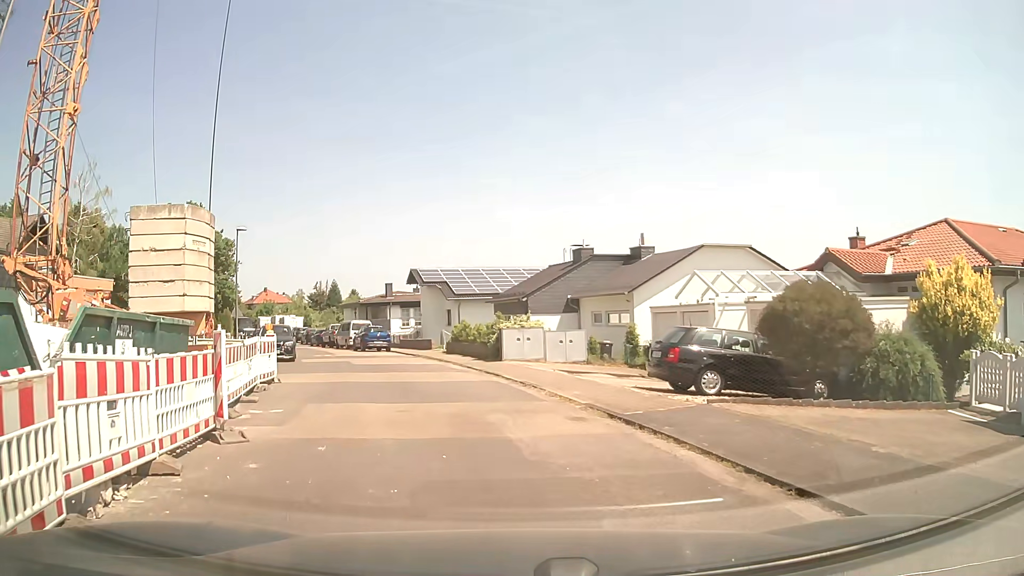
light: Day
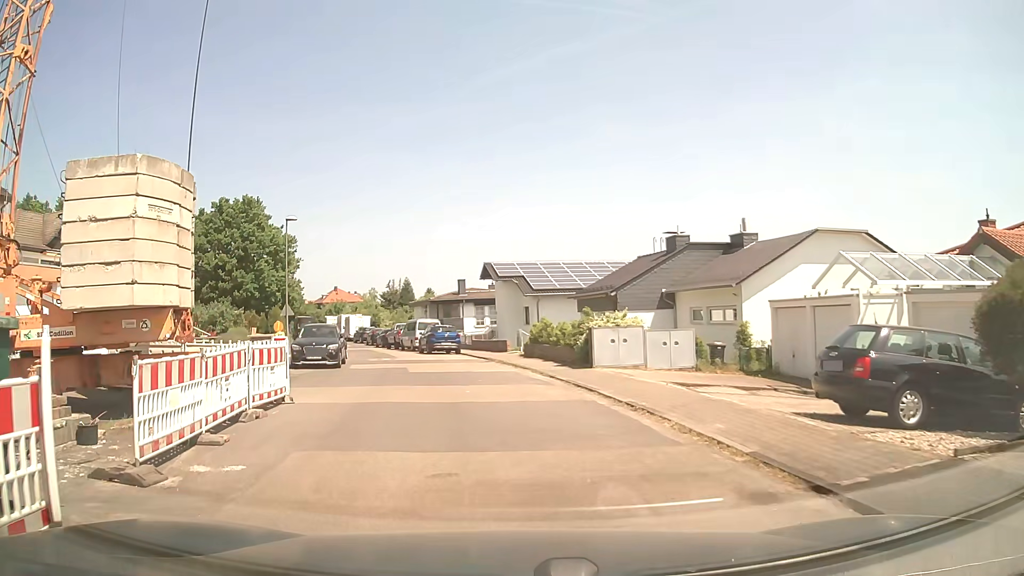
(-0.2, +4.8) m; -6°
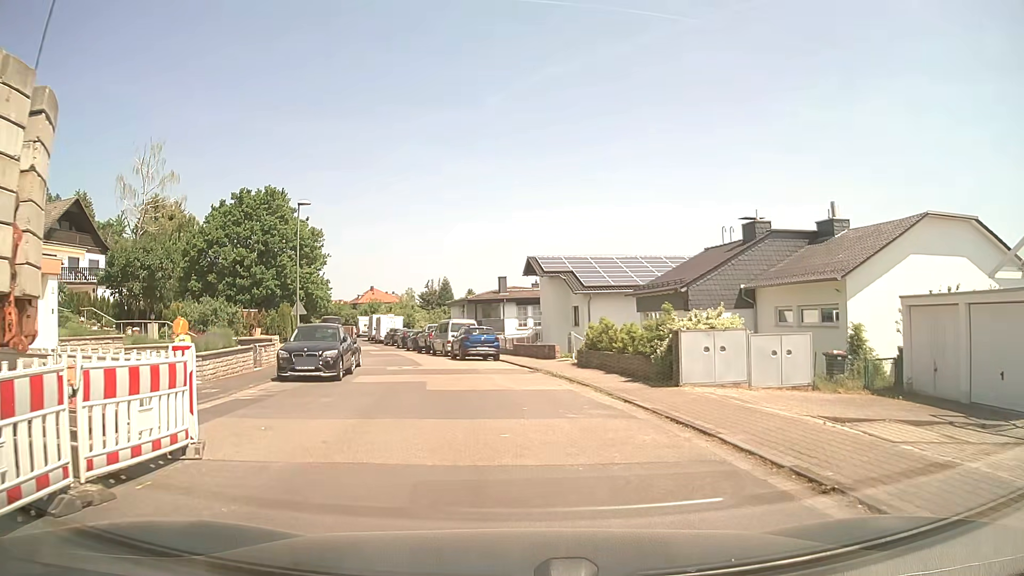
(-0.3, +5.6) m; -3°
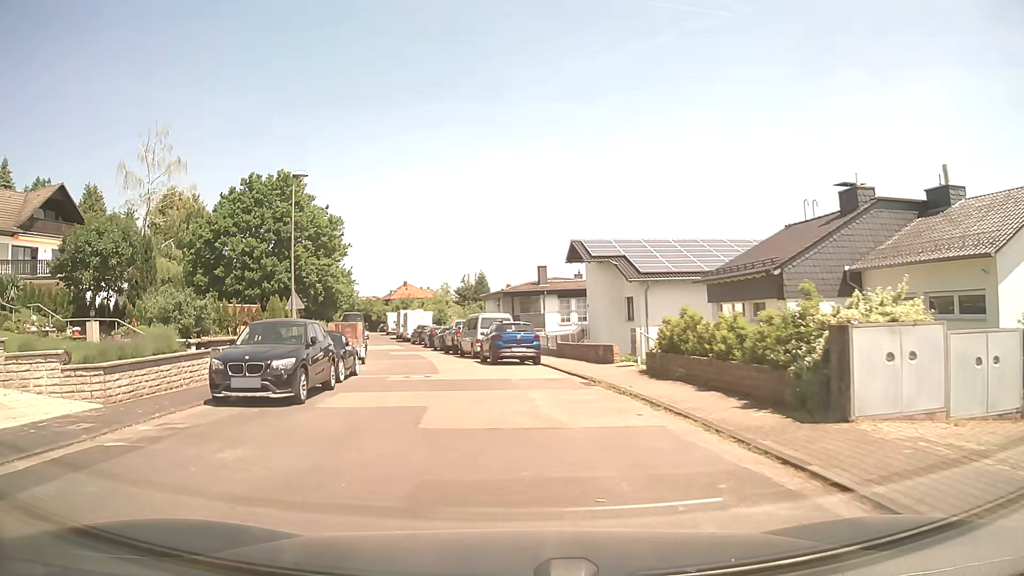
(-0.2, +6.3) m; -3°
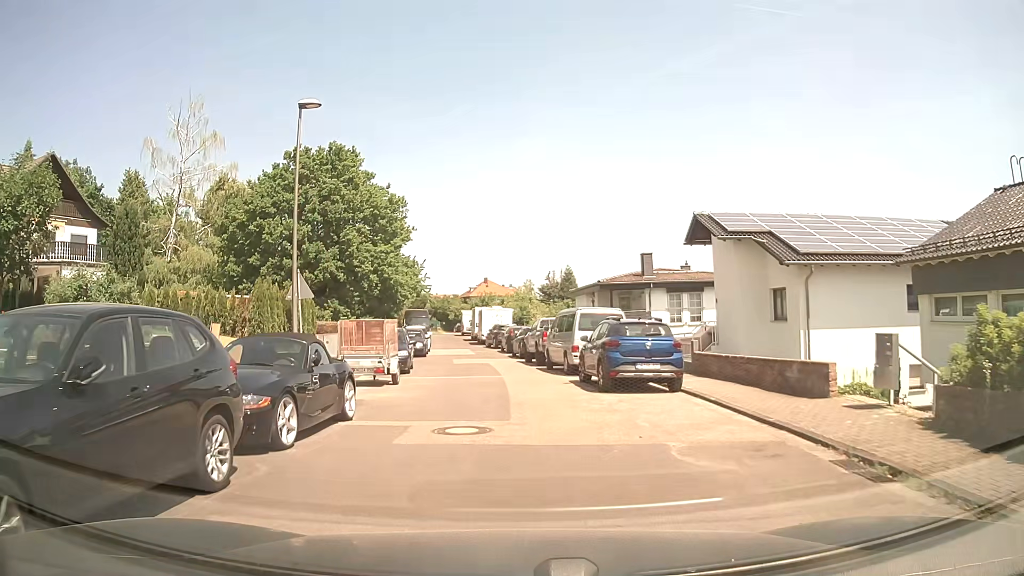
(-0.8, +9.5) m; -8°
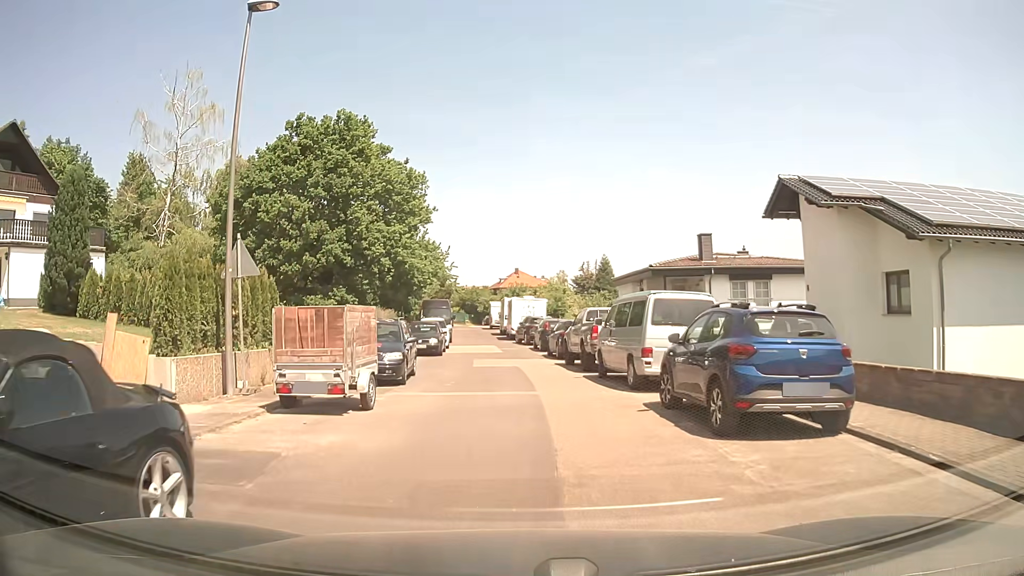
(-0.1, +6.4) m; -3°
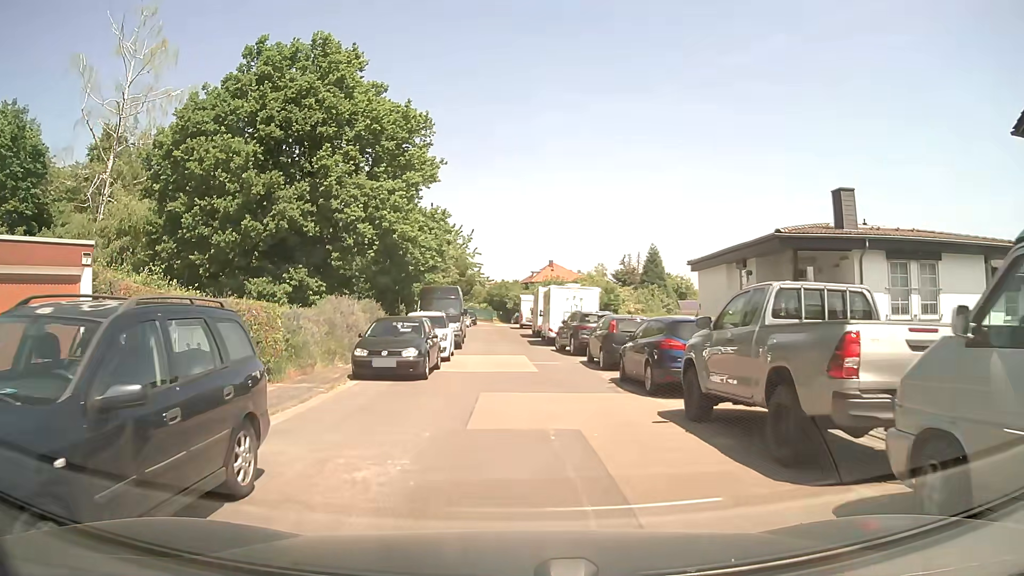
(-0.2, +12.8) m; -3°
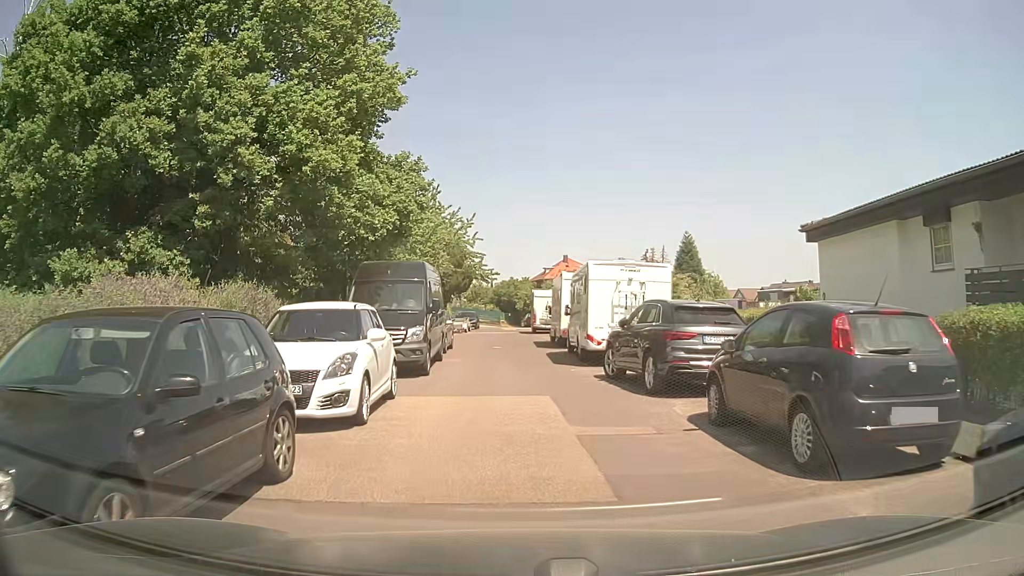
(+0.1, +12.7) m; +1°
